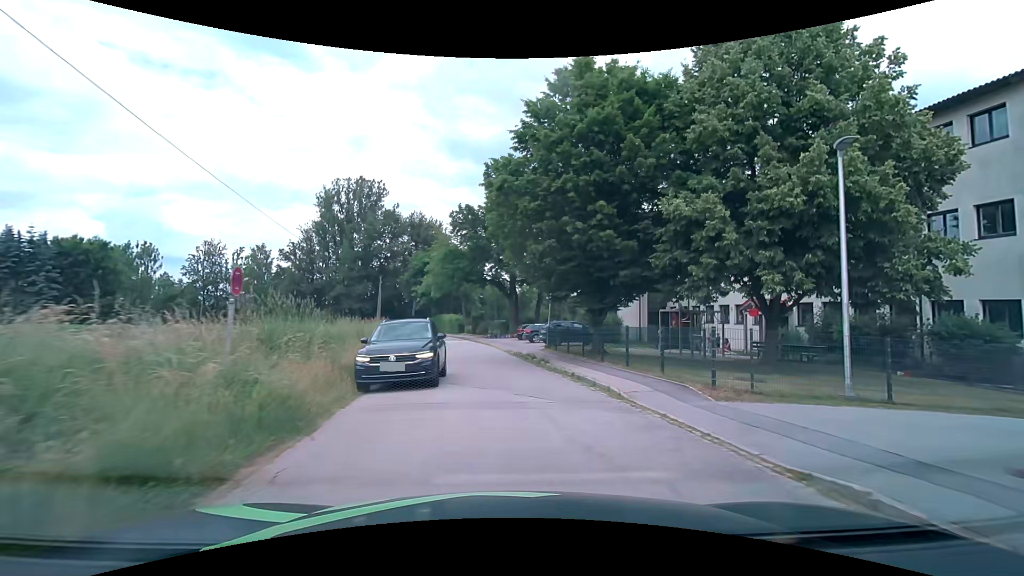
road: residential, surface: asphalt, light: Day
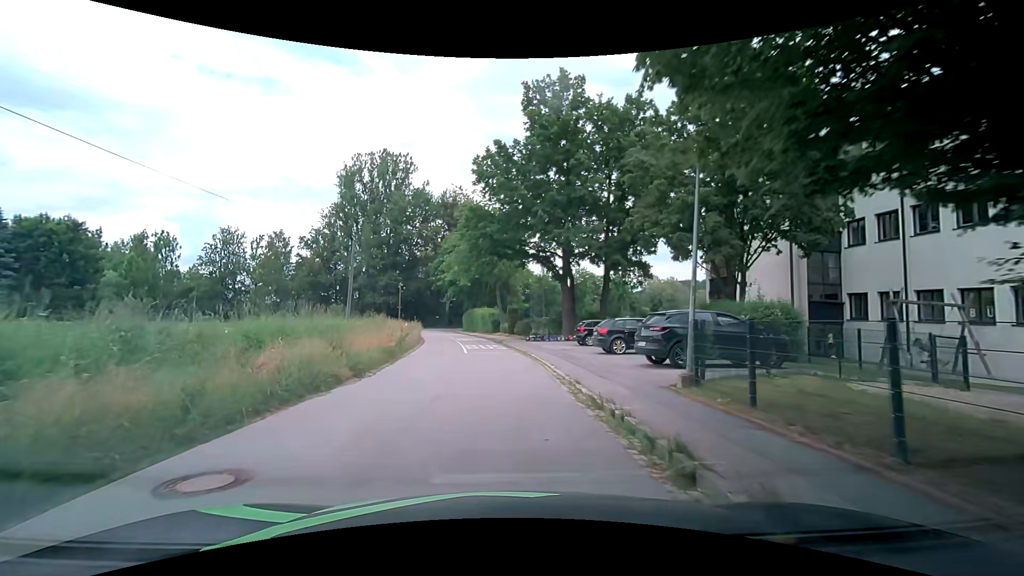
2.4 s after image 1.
(+0.1, +18.0) m; -5°
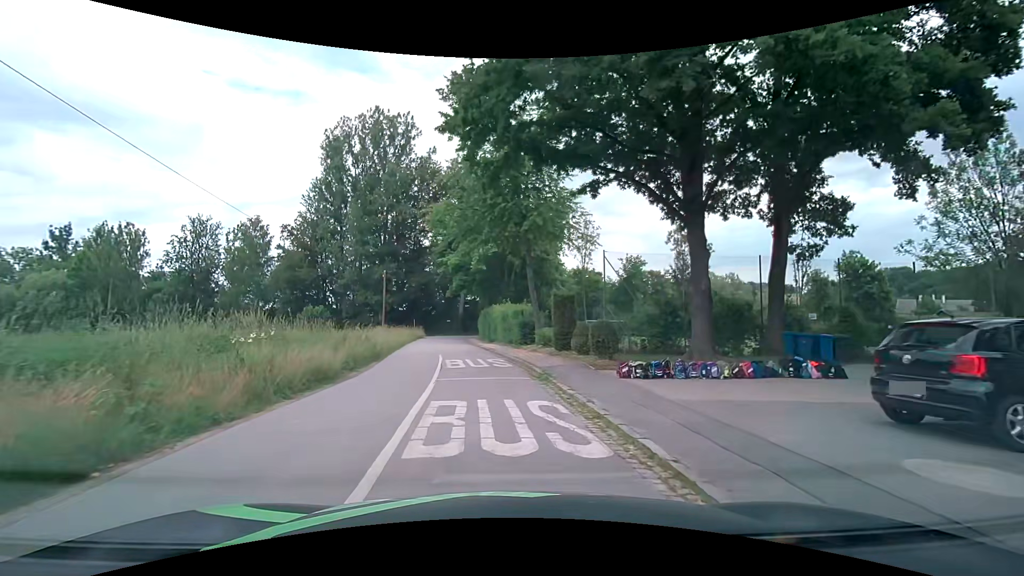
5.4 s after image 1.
(-0.6, +21.9) m; -3°
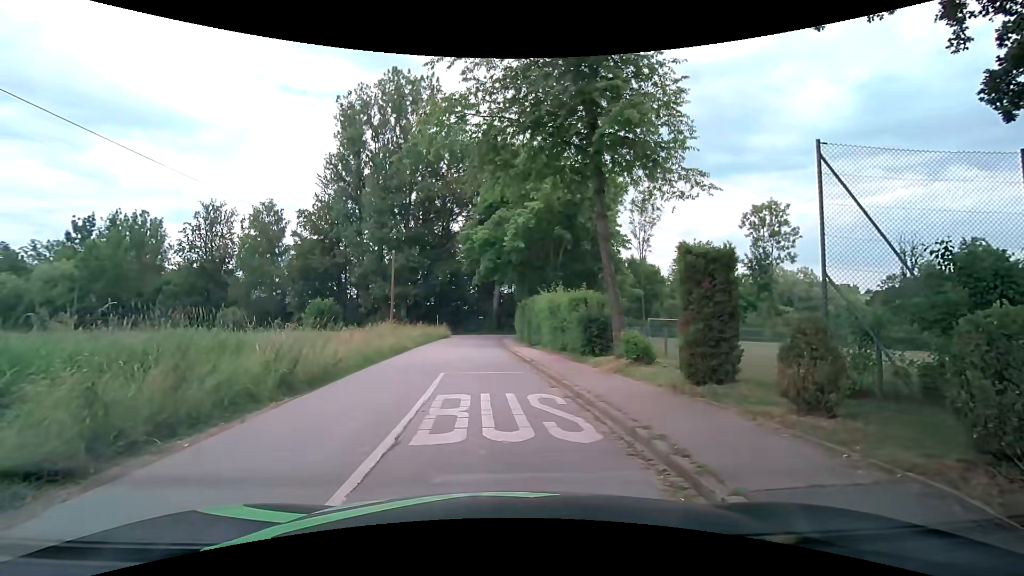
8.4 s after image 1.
(-0.4, +10.8) m; -4°
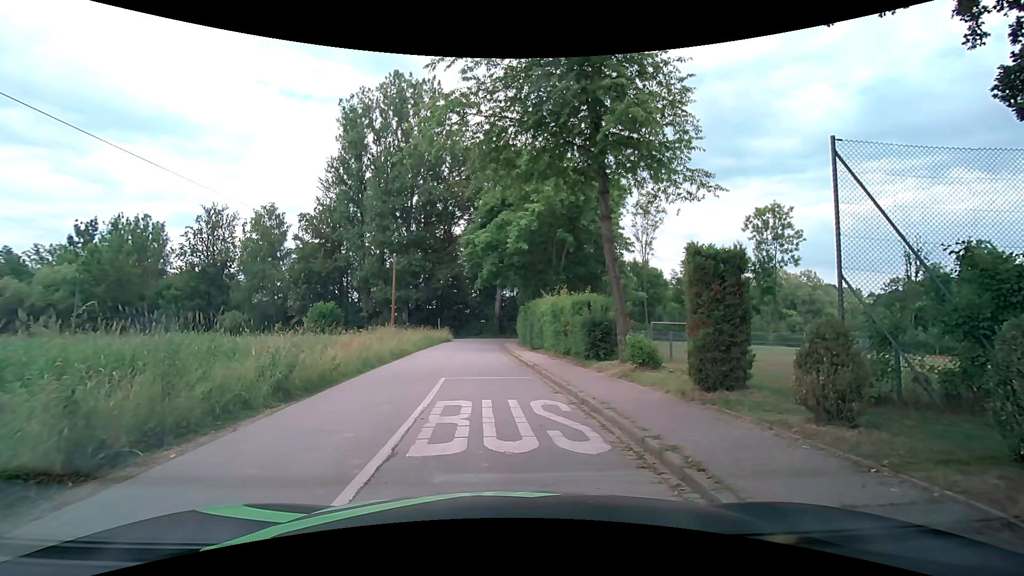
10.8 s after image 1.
(0.0, +0.4) m; 0°
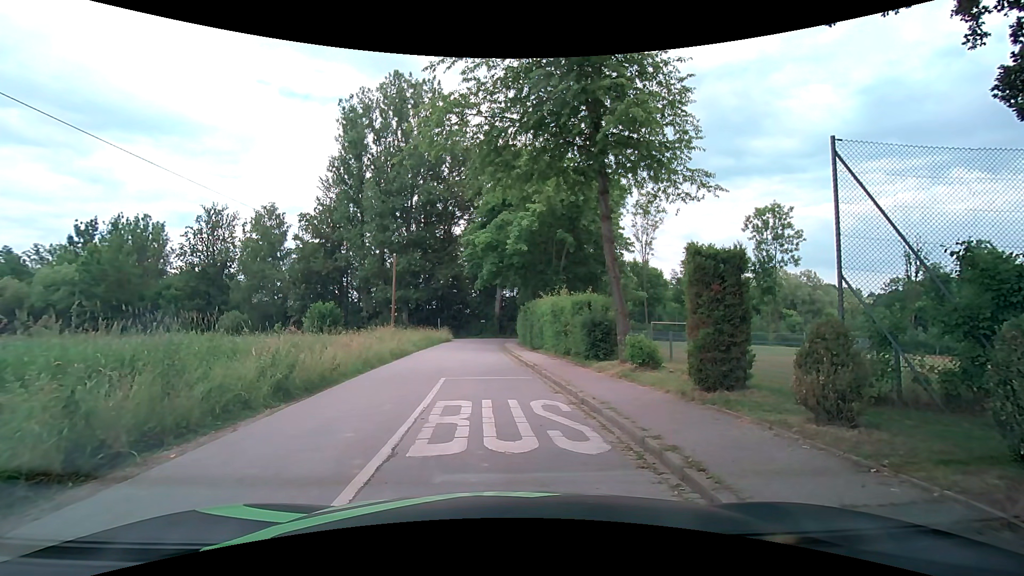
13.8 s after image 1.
(0.0, 0.0) m; 0°
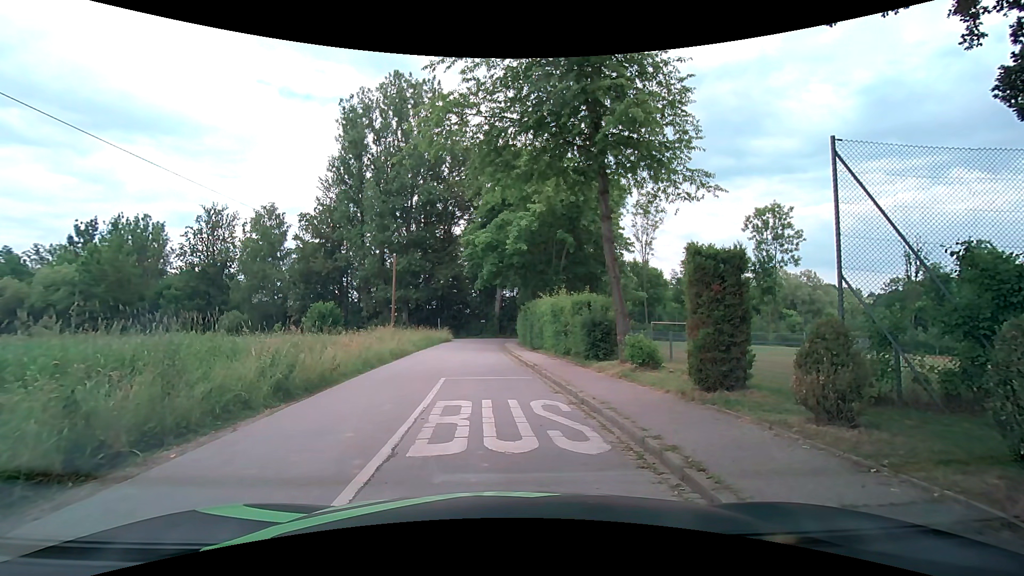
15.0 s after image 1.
(0.0, 0.0) m; 0°
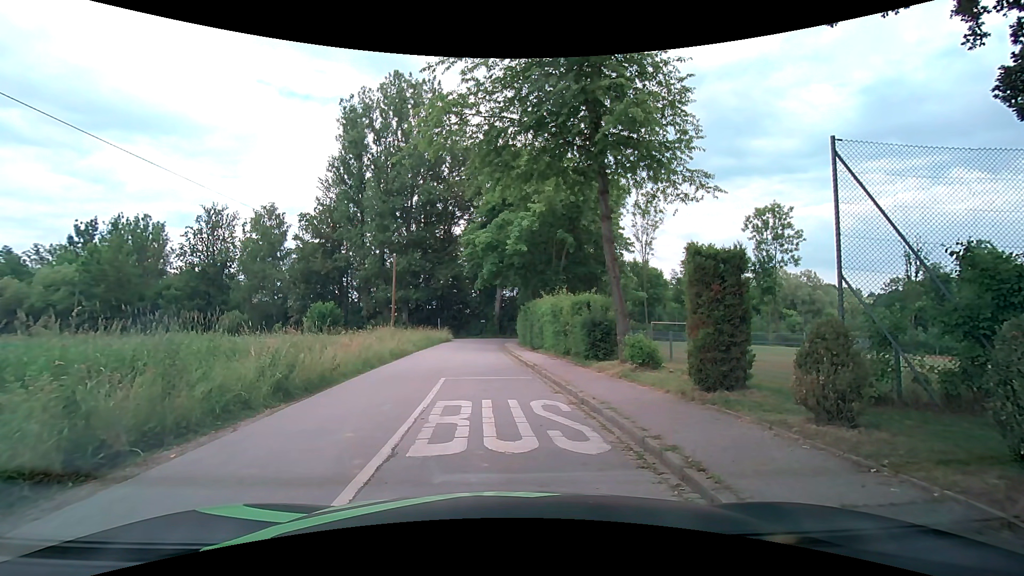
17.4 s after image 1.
(0.0, 0.0) m; 0°
